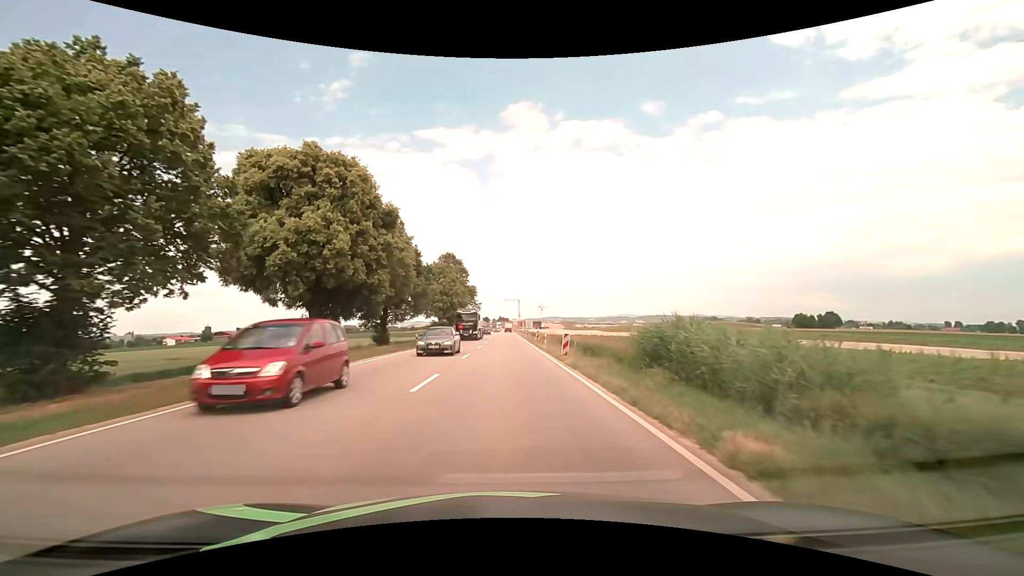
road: unclassified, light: Day
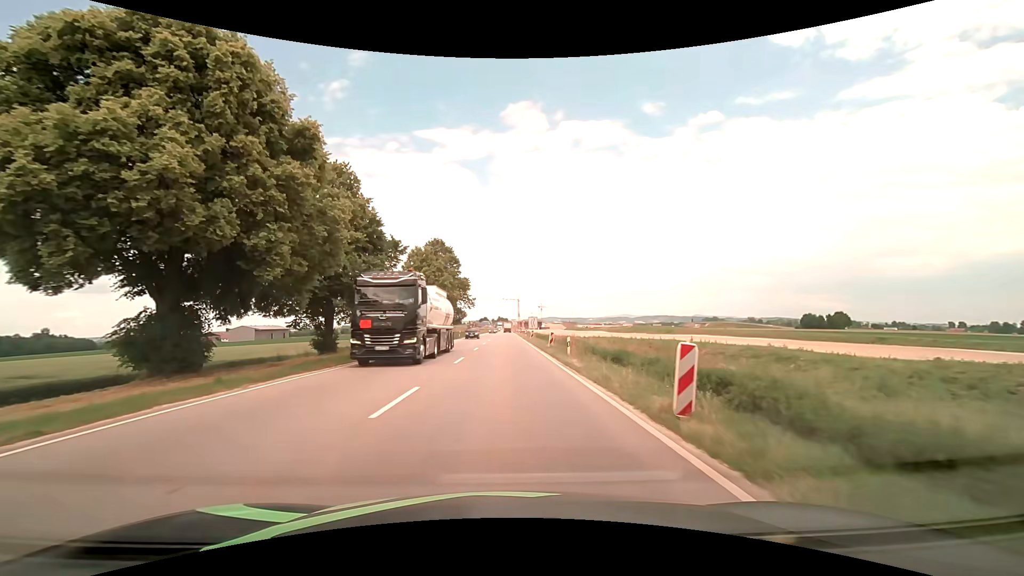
(0.0, +15.3) m; 0°
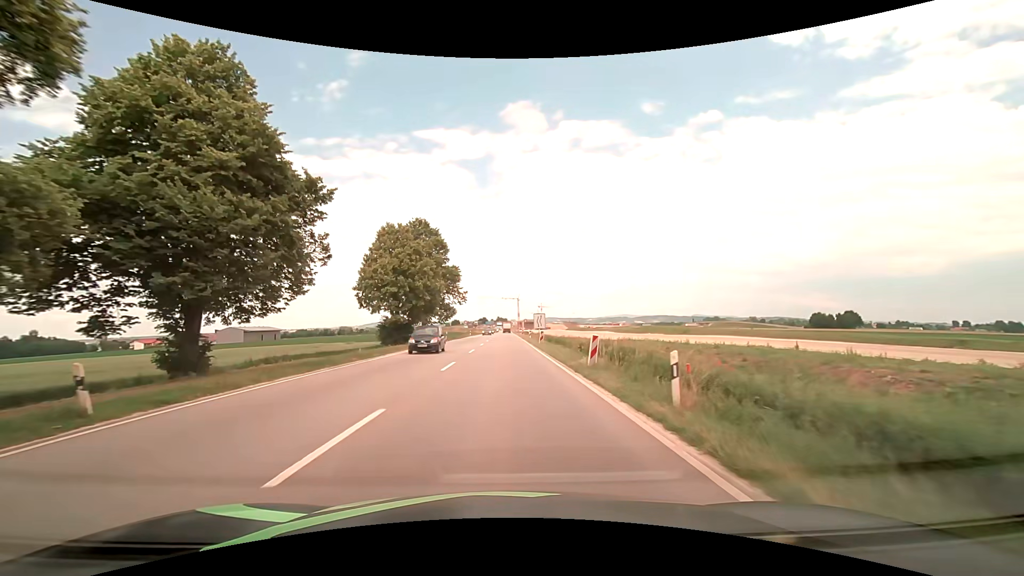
(0.0, +15.2) m; 0°
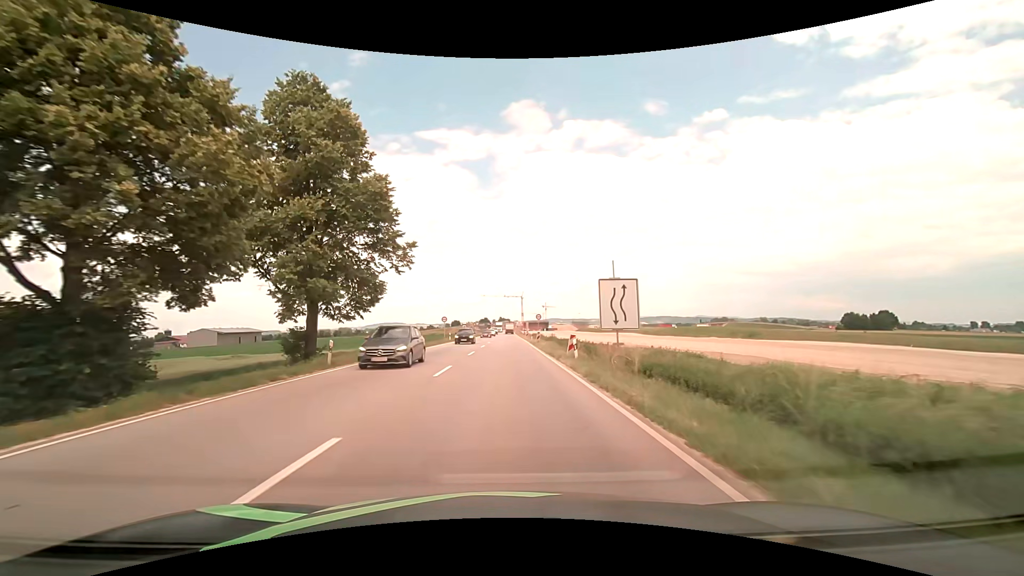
(0.0, +38.0) m; 0°
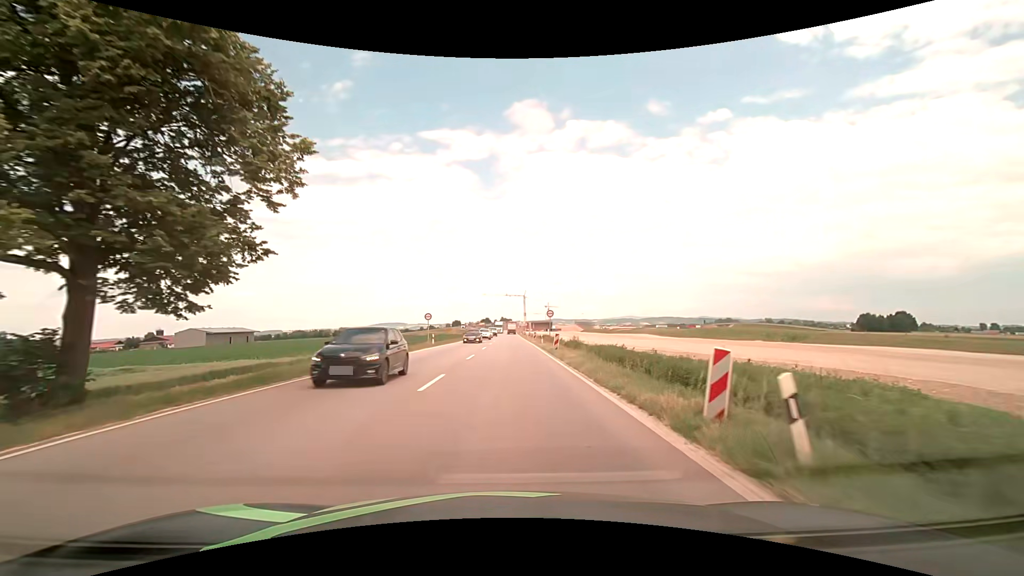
(-0.1, +15.2) m; 0°
(0, +10) (0, +20) (0, +30) (0, +40) (0, +50) (0, +60) (+1, +70) (+1, +80) (+1, +90) (+1, +100) m
